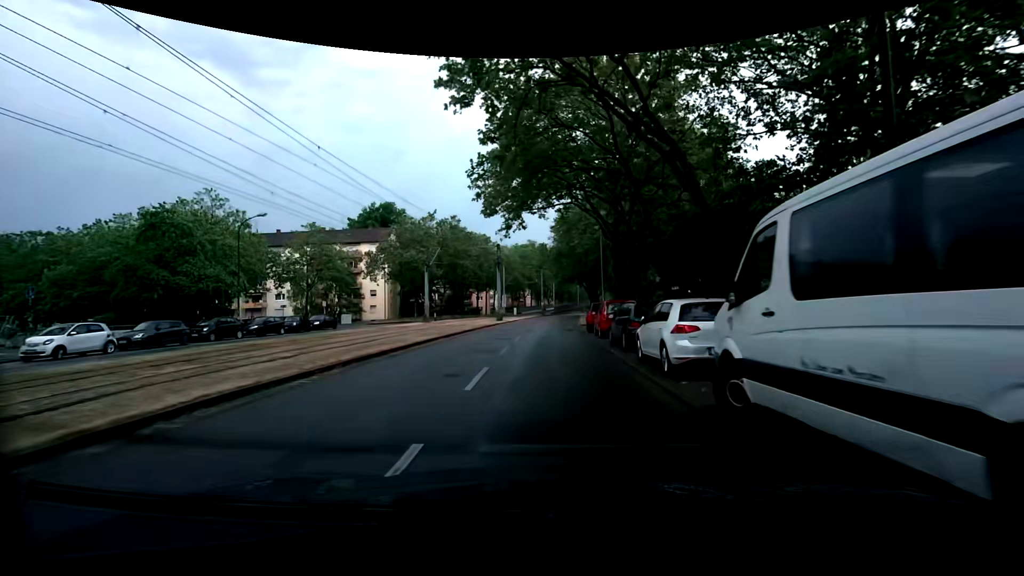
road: tertiary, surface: asphalt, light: Day
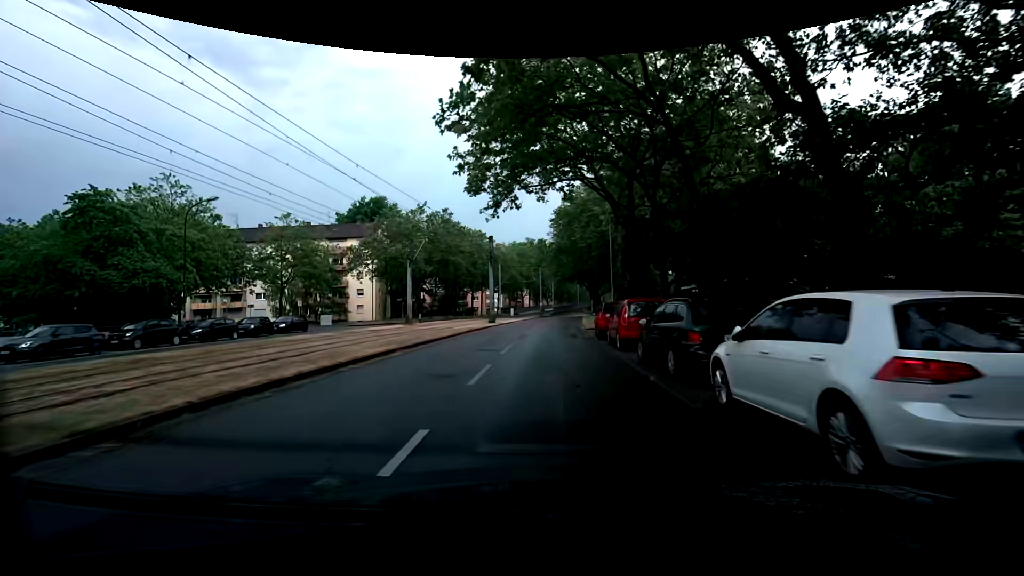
(0.0, +5.7) m; +1°
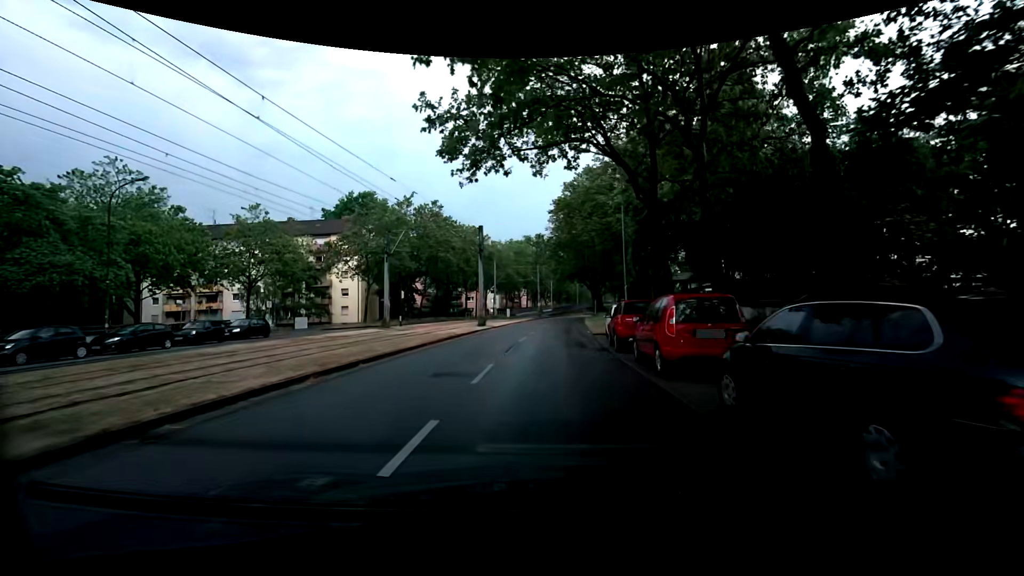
(0.0, +5.7) m; +1°
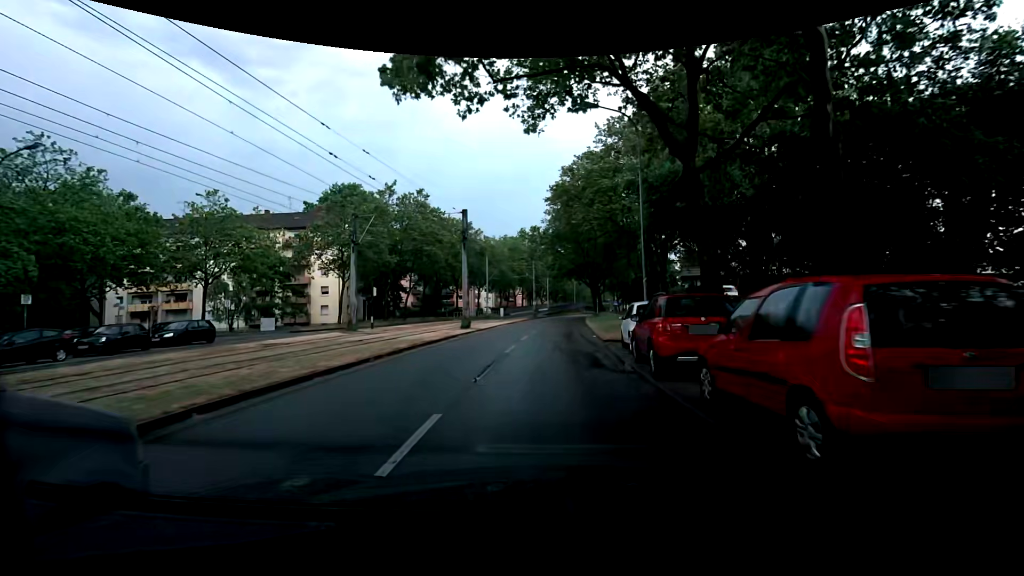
(0.0, +5.7) m; -1°
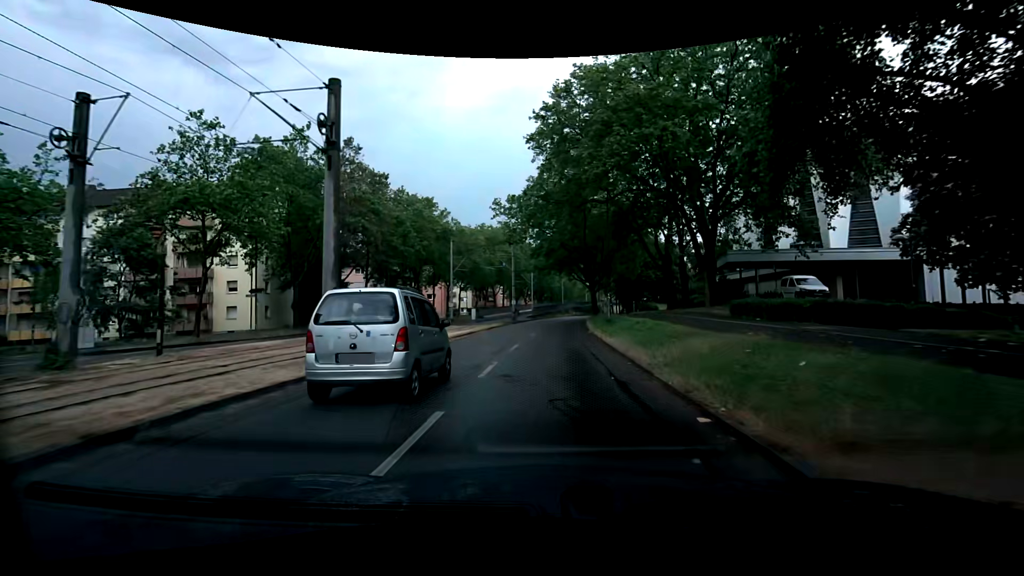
(+0.1, +17.9) m; +2°
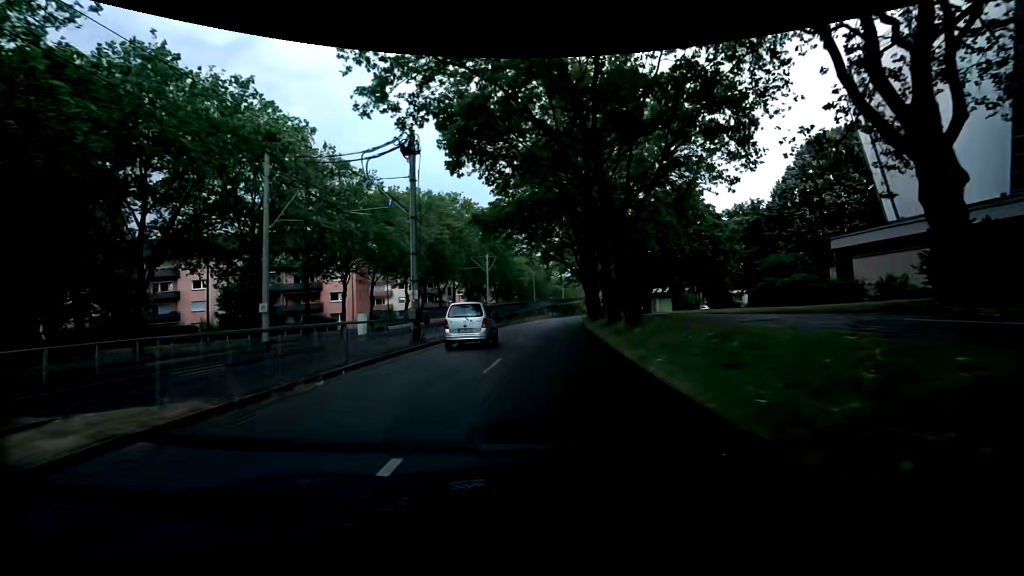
(+0.3, +32.7) m; +2°
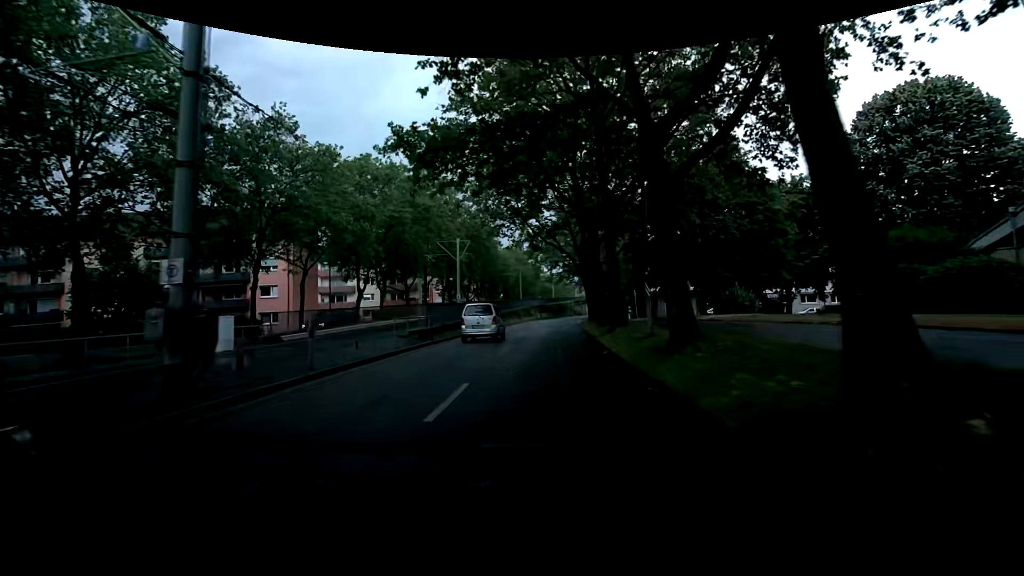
(+0.1, +13.5) m; +2°
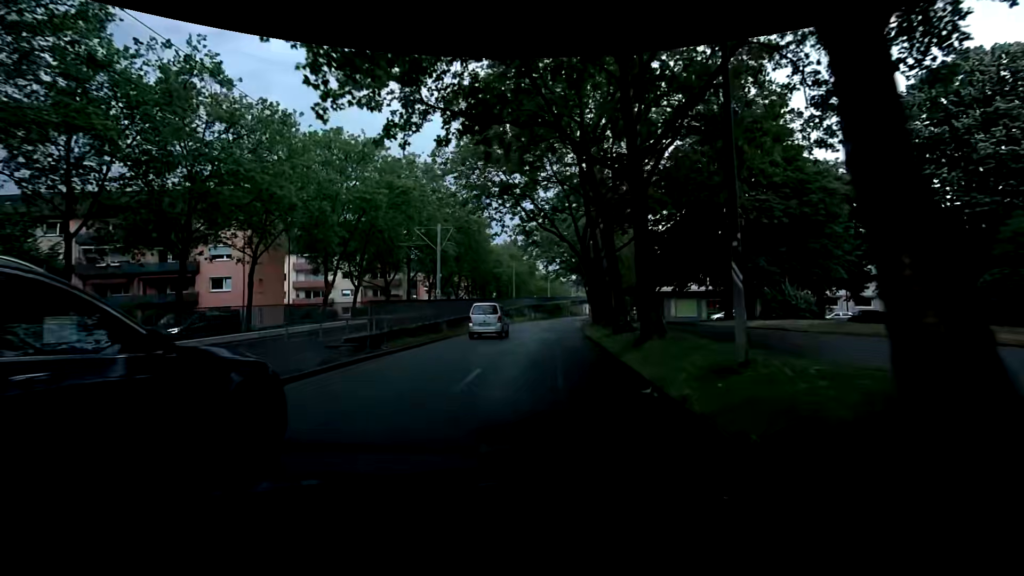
(0.0, +6.8) m; 0°
(0, +10) (0, +20) (0, +30) (+1, +40) (+1, +50) (+2, +60) (+4, +70) (+5, +80) (+6, +90) (+7, +100) m
